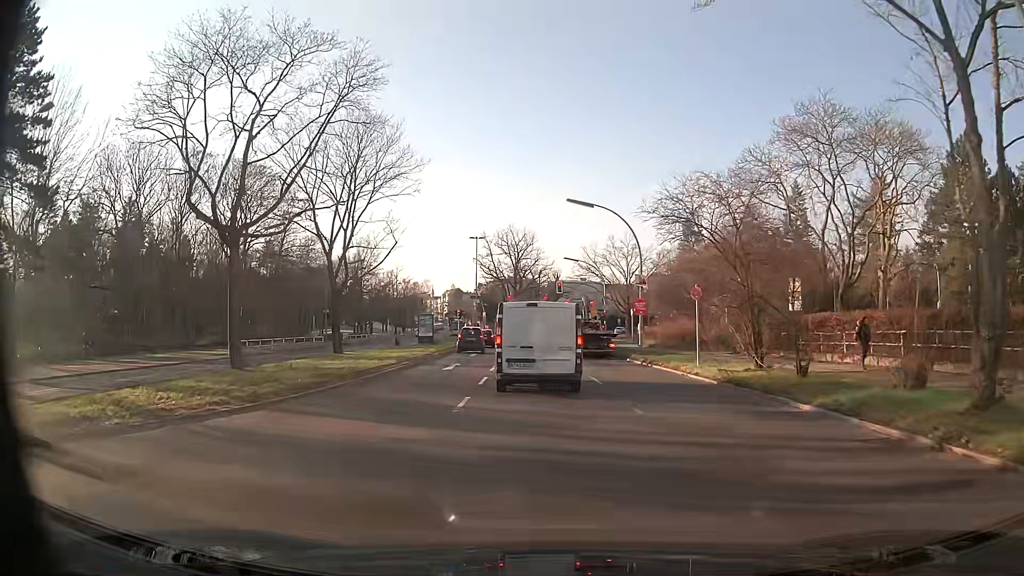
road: secondary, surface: asphalt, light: Day
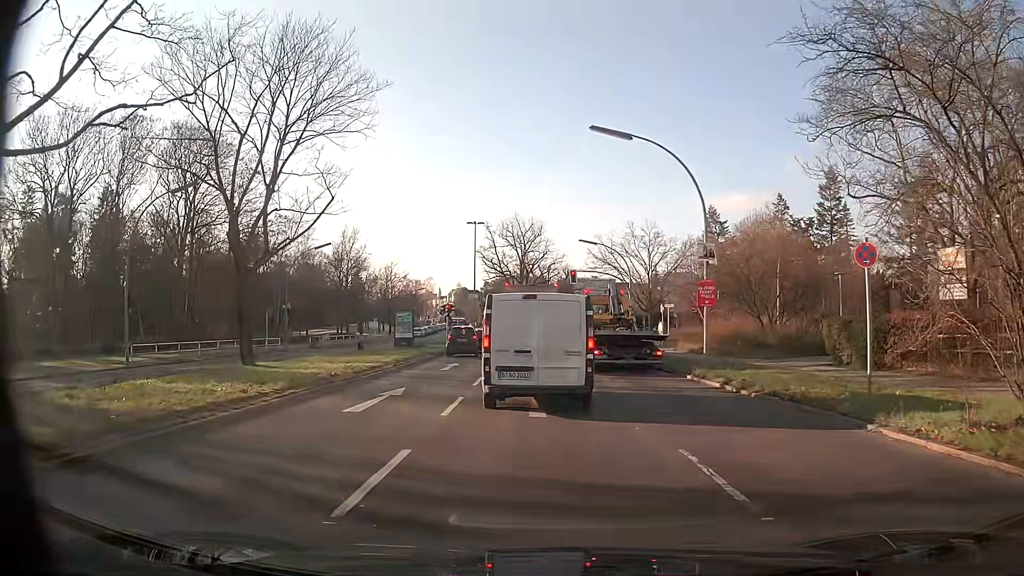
(-0.2, +11.8) m; -1°
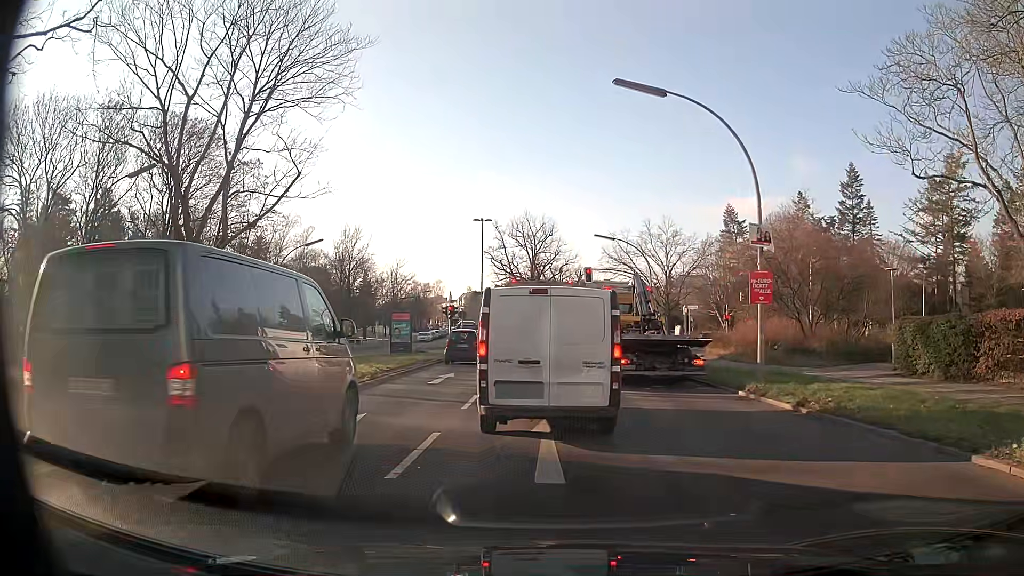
(-0.1, +4.3) m; -2°
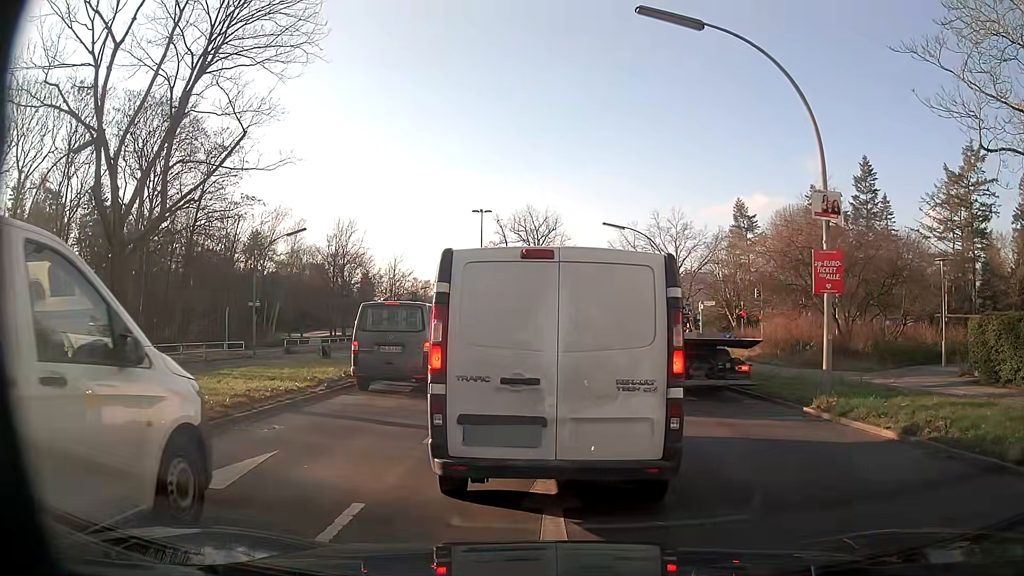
(0.0, +3.9) m; -2°
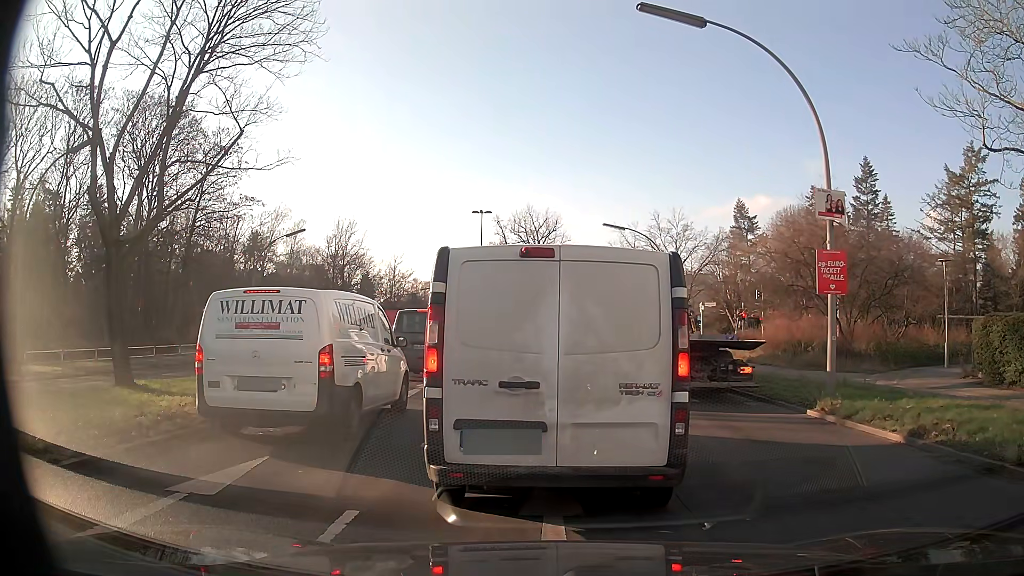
(0.0, +0.3) m; 0°
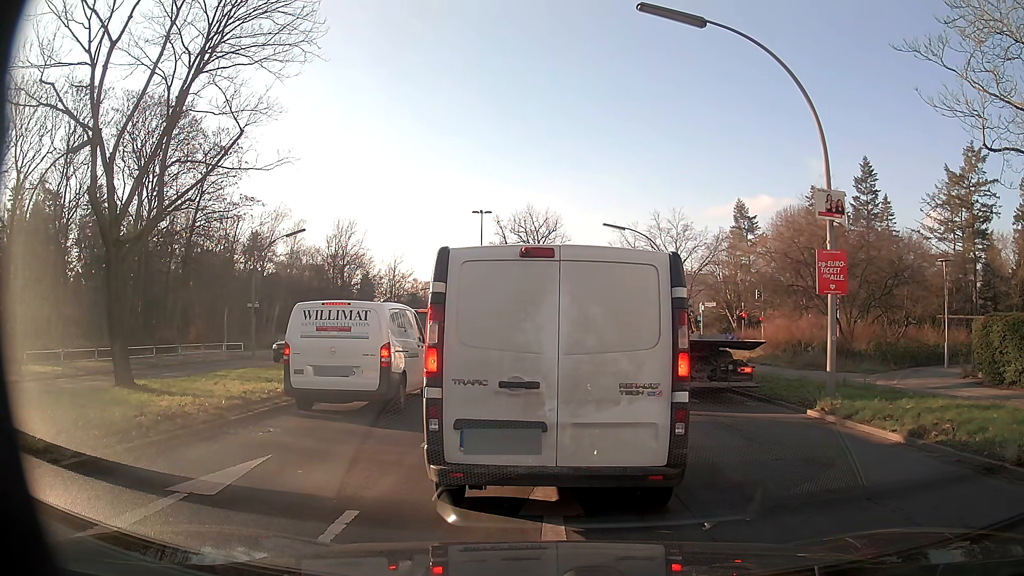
(0.0, 0.0) m; 0°
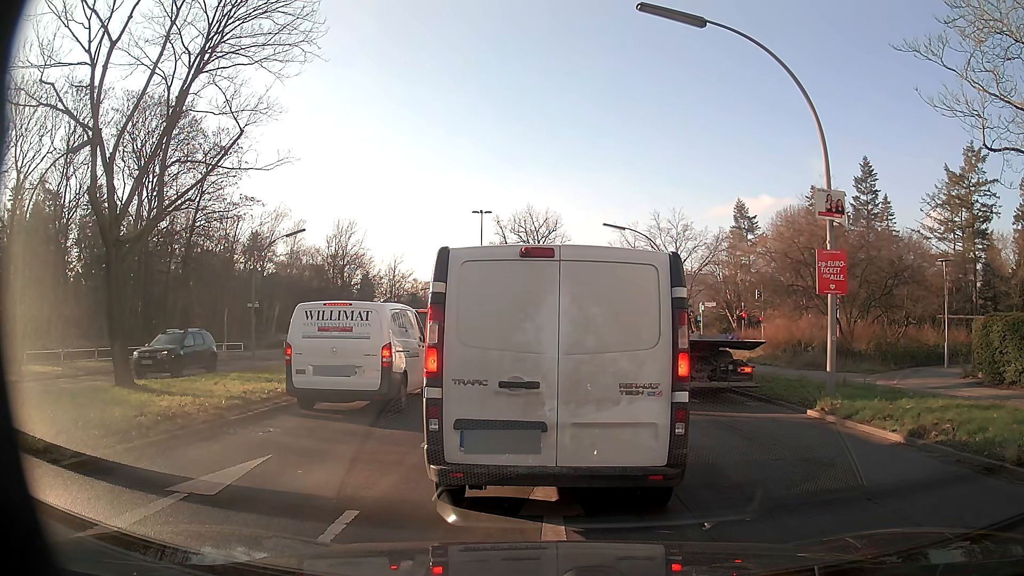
(0.0, 0.0) m; 0°
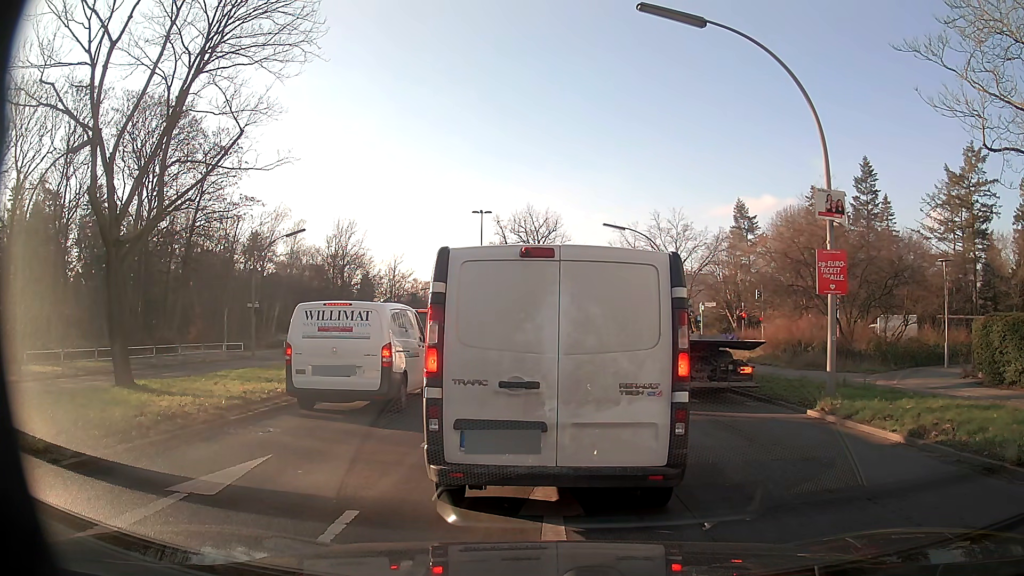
(0.0, 0.0) m; 0°
(0, +10) (+1, +20) (+1, +30) (+1, +40) (+2, +50) (+3, +60) (+5, +70) (+7, +80) (+10, +89) (+13, +98) m
